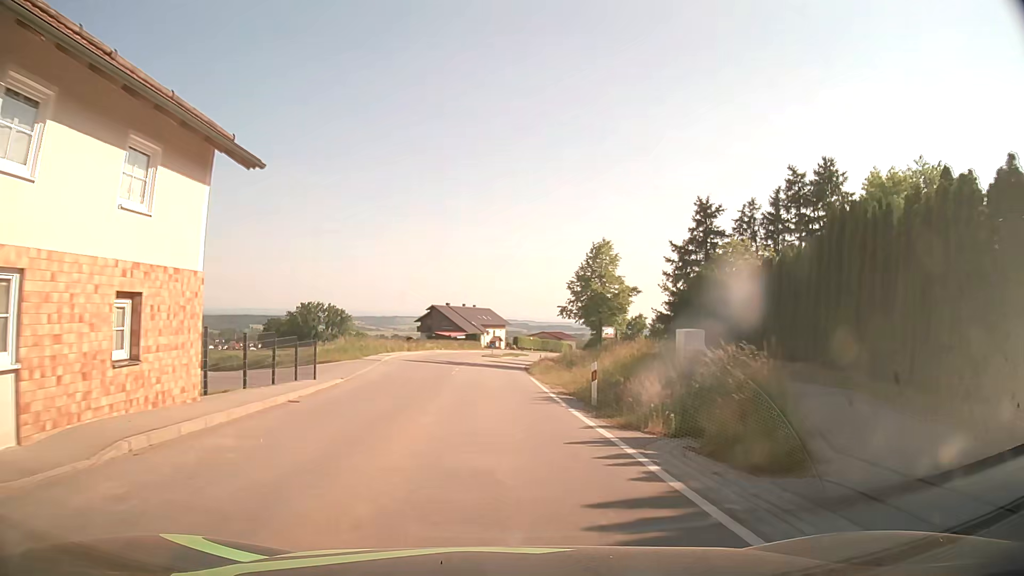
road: secondary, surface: asphalt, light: Day
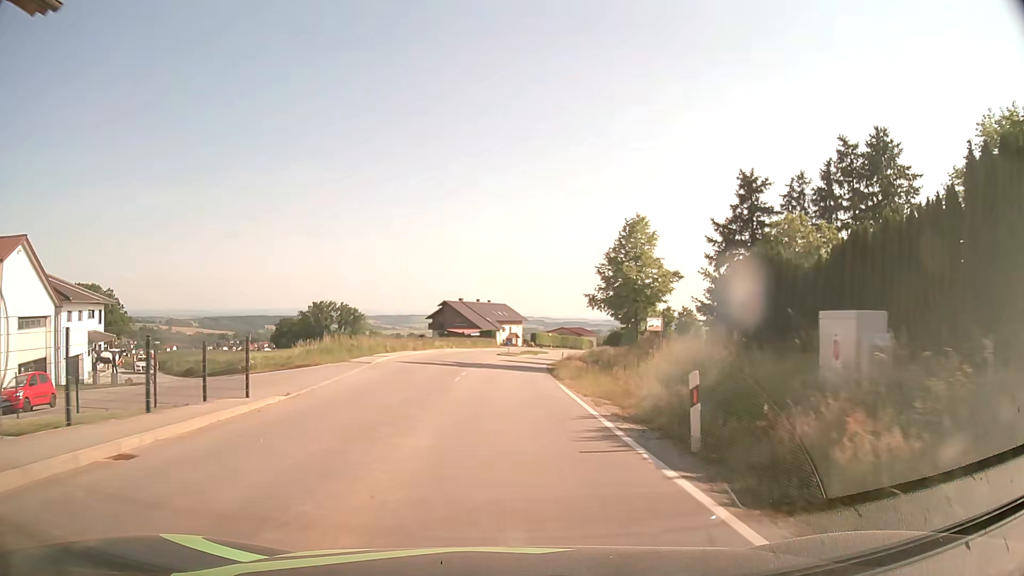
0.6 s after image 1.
(-0.1, +7.8) m; -2°
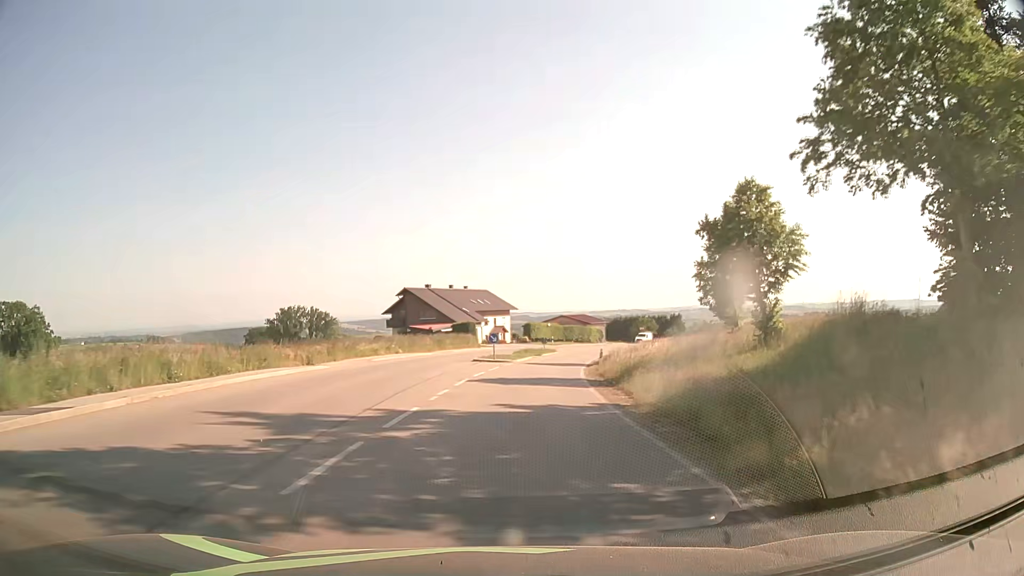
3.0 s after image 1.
(+0.1, +31.2) m; +1°
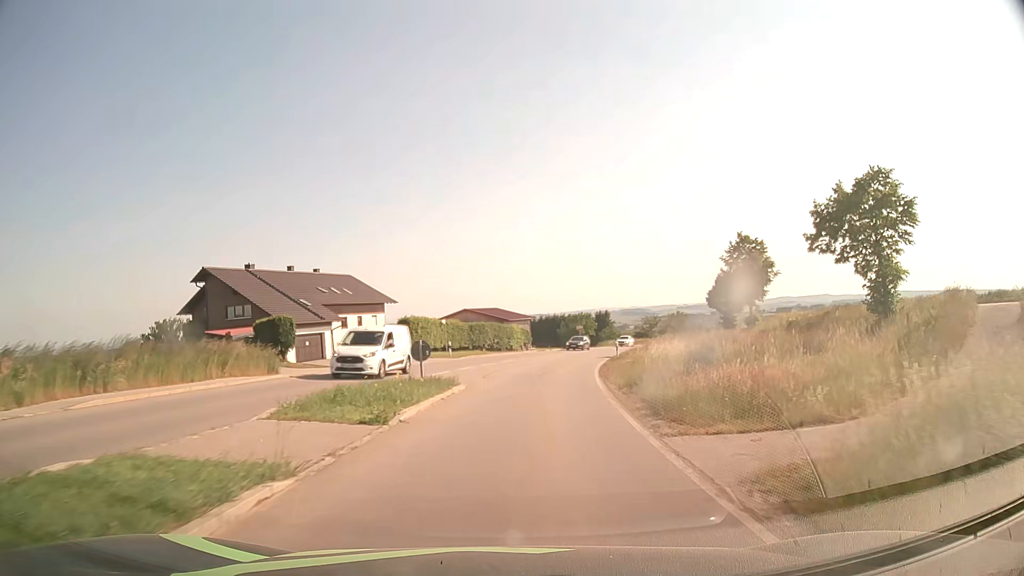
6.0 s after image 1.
(+2.3, +38.2) m; +8°
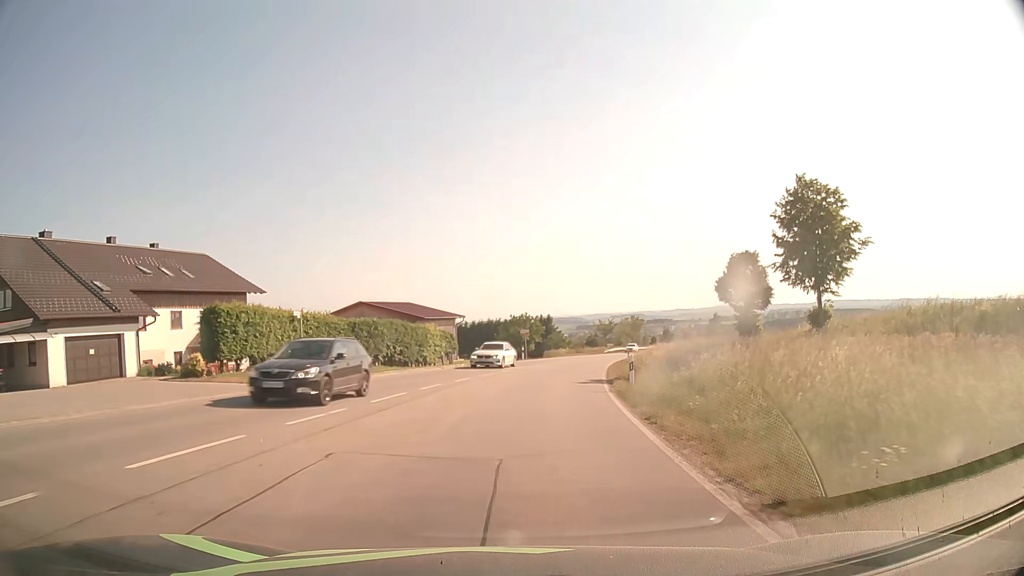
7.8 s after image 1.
(+1.1, +22.8) m; +5°
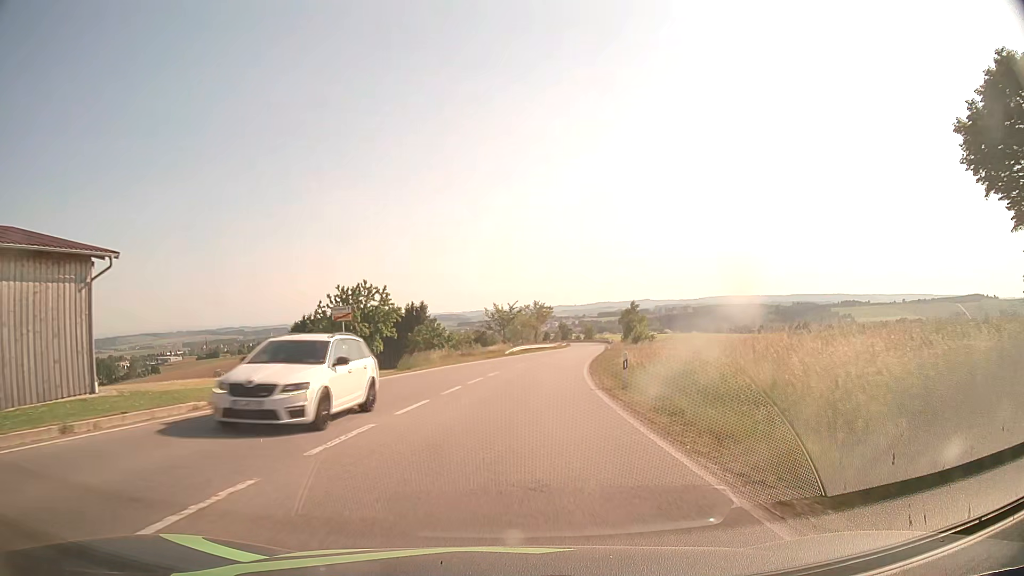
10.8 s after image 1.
(+3.5, +38.1) m; +10°
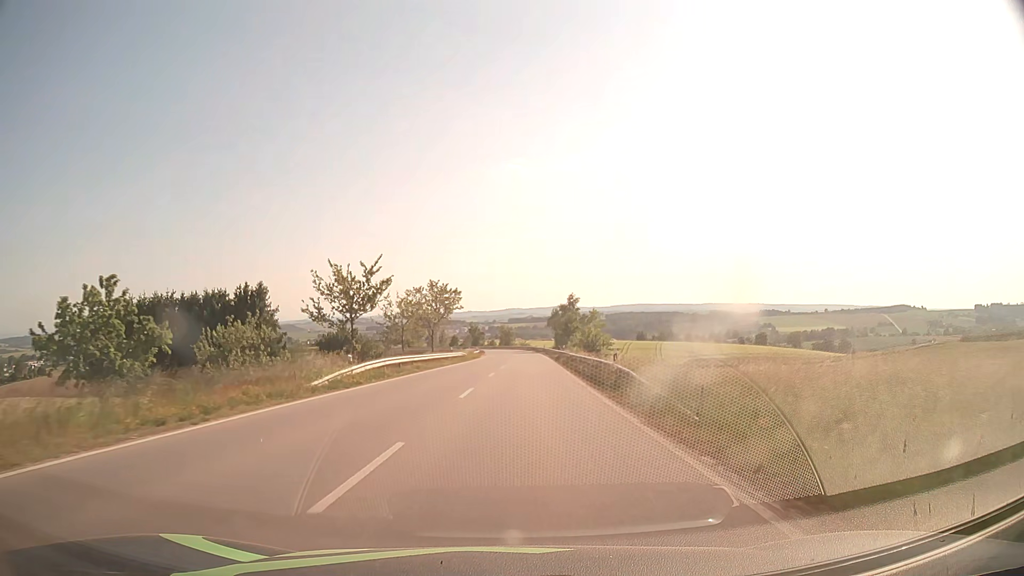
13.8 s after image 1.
(+3.0, +41.9) m; +8°
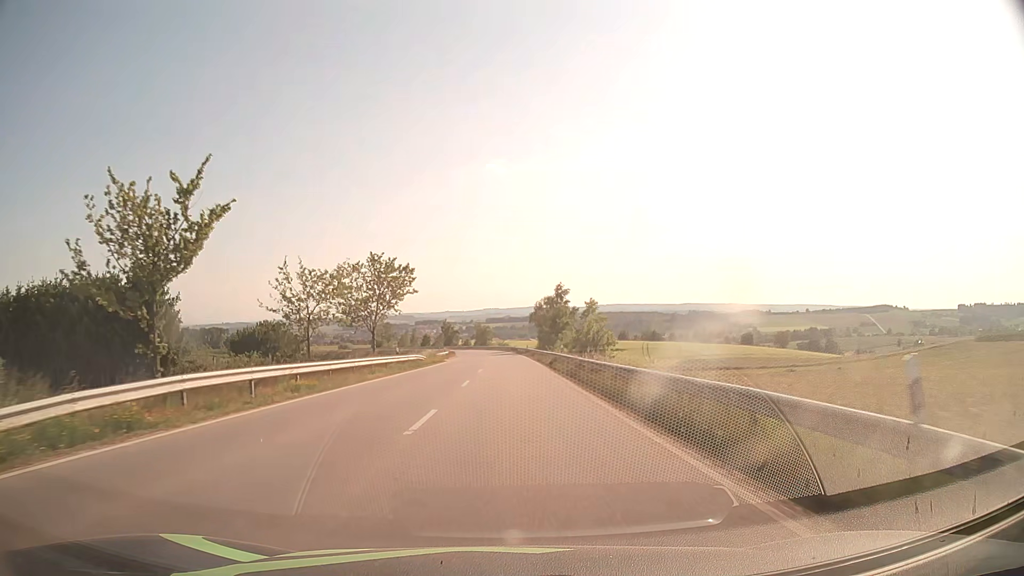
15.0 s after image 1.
(+0.4, +19.3) m; +2°
